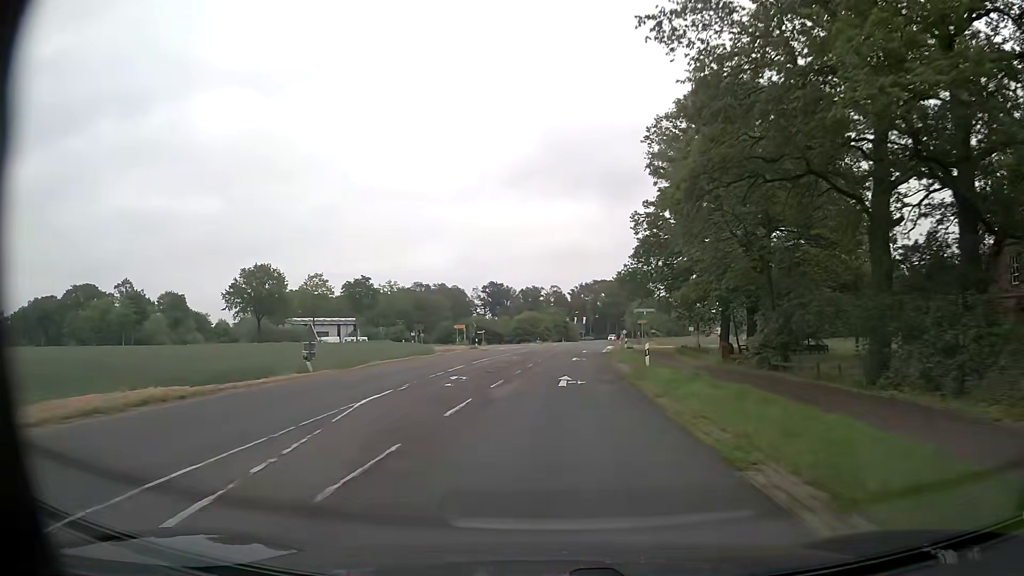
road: secondary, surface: asphalt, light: Day
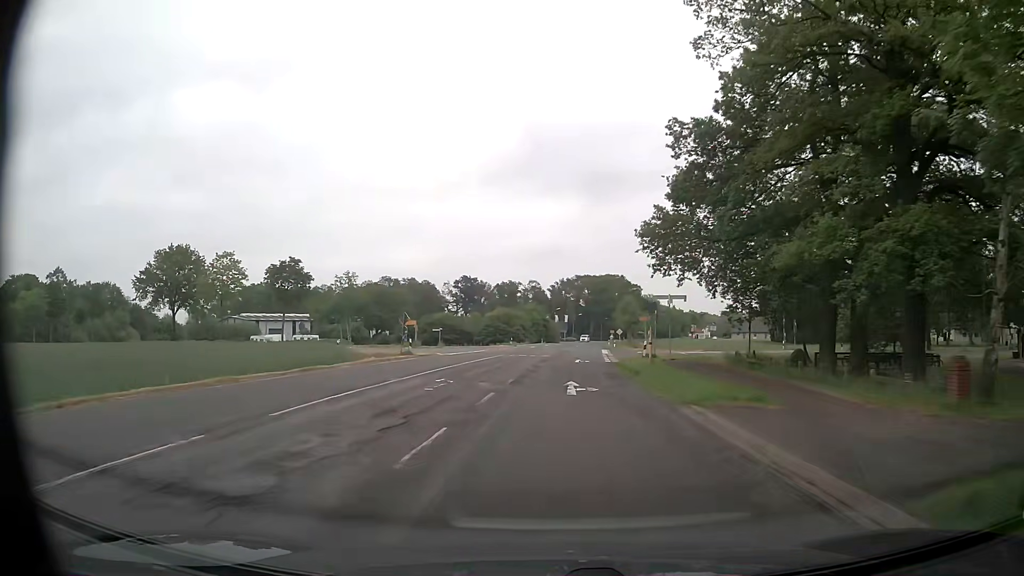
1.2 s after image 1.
(+0.3, +22.6) m; +2°
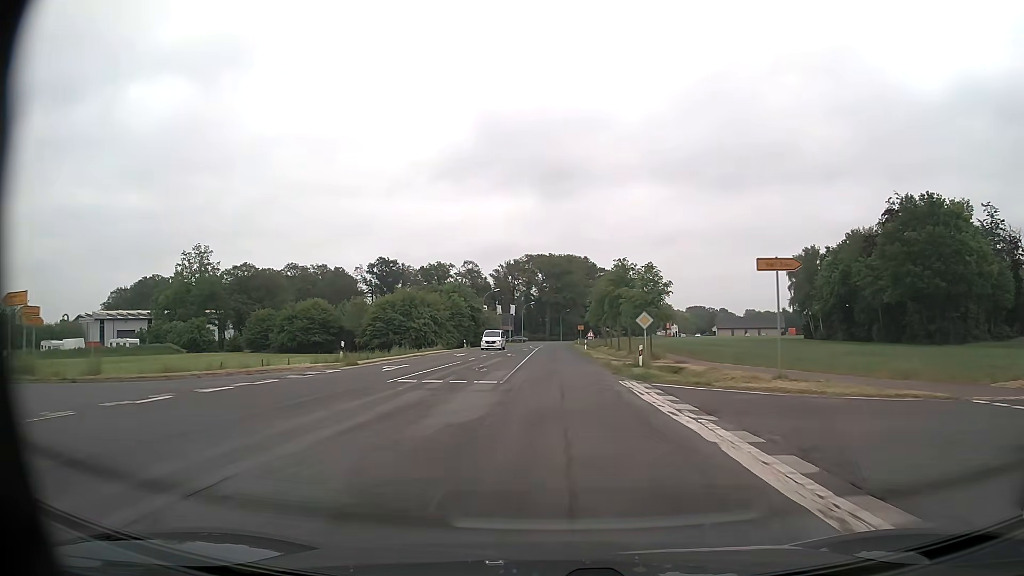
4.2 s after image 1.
(+2.3, +56.5) m; +4°
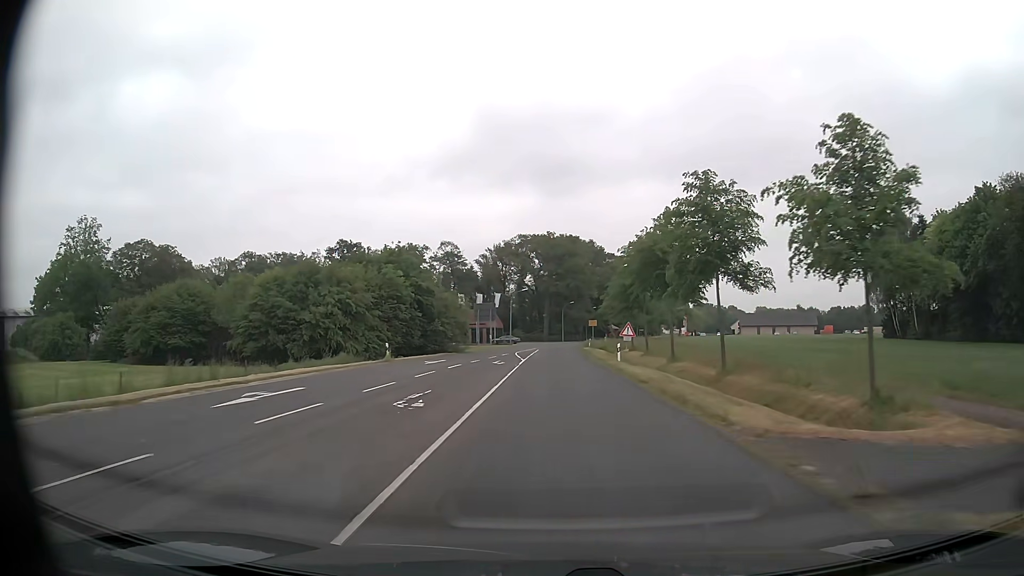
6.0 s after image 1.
(0.0, +34.0) m; 0°
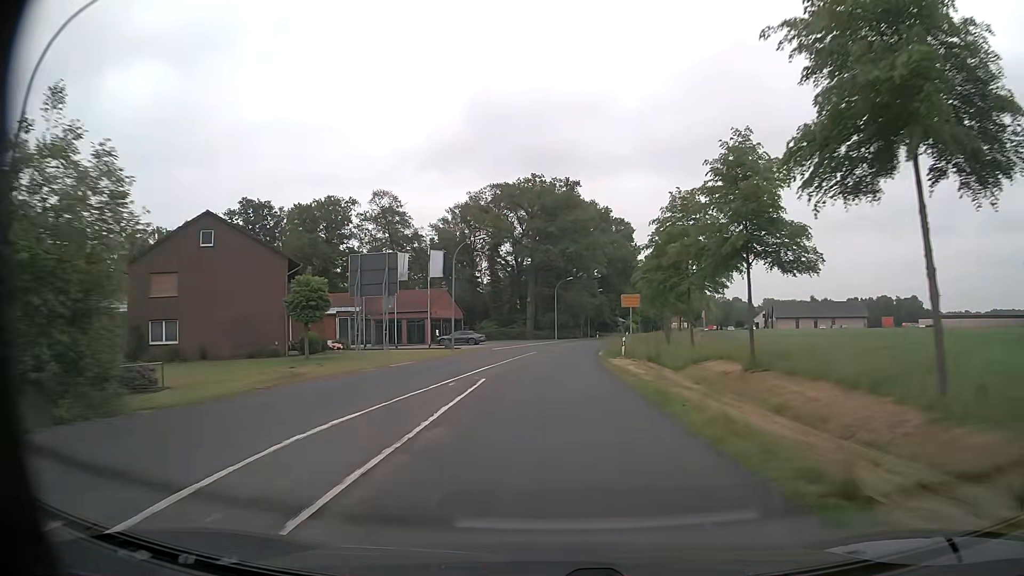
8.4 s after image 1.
(+0.5, +44.9) m; +1°
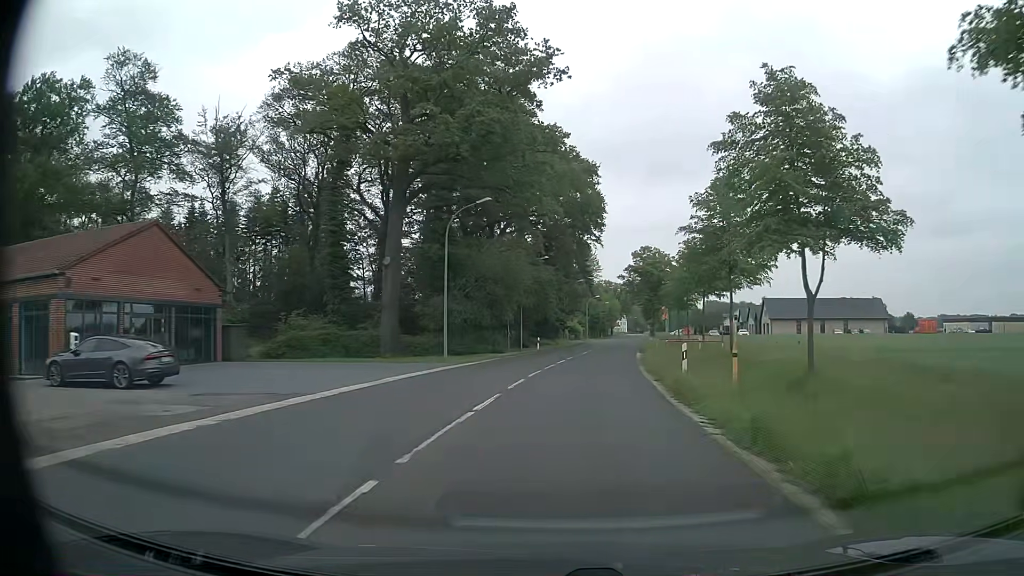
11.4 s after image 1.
(+1.6, +48.9) m; +7°
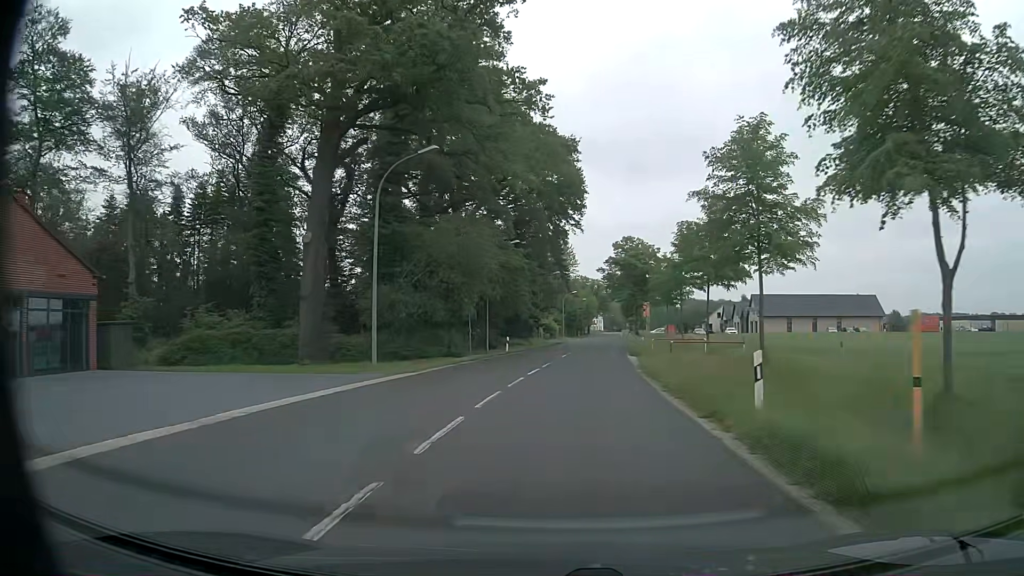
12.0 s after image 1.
(+0.2, +8.6) m; +2°
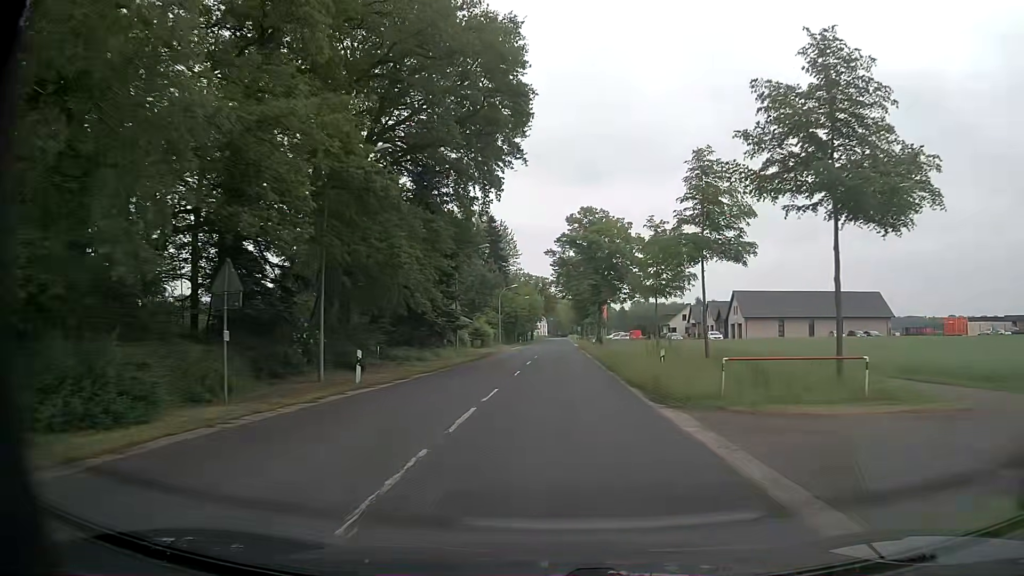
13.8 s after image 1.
(+1.2, +24.6) m; +6°
(0, +10) (0, +20) (0, +30) (0, +40) (0, +50) (0, +60) (+1, +70) (+1, +80) (+1, +90) (+1, +100) m
